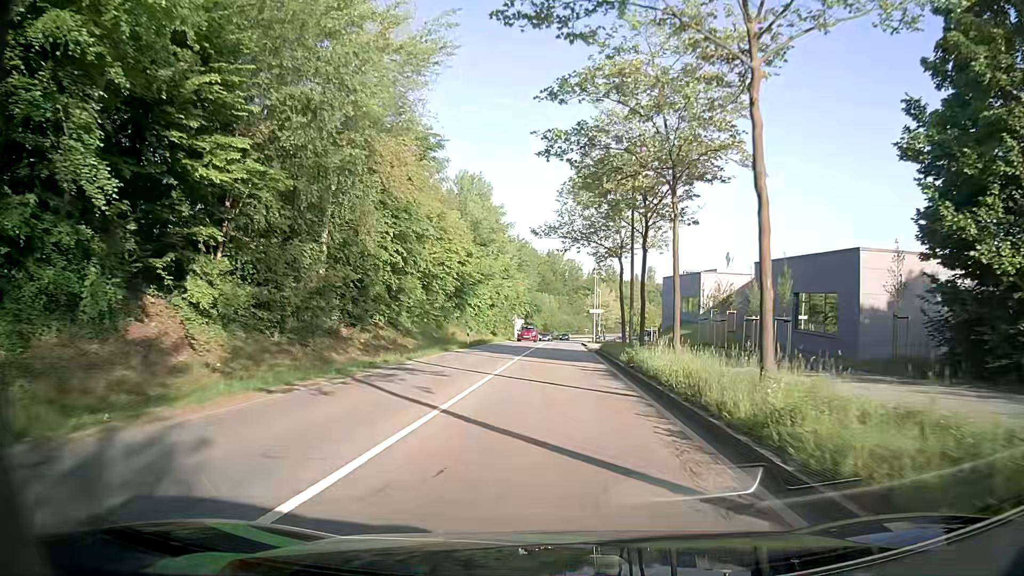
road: secondary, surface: asphalt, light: Day
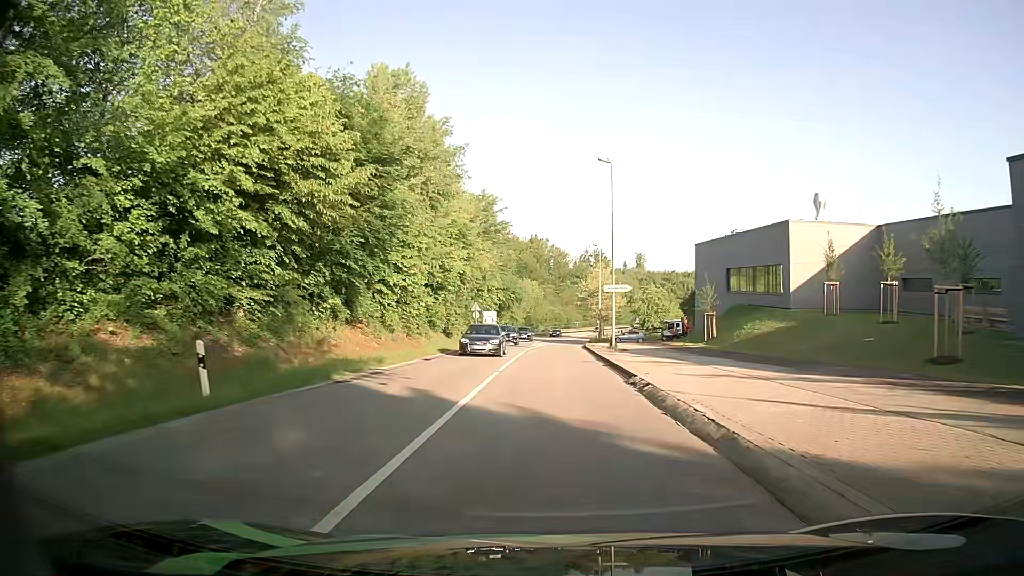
(+0.5, +32.7) m; +1°
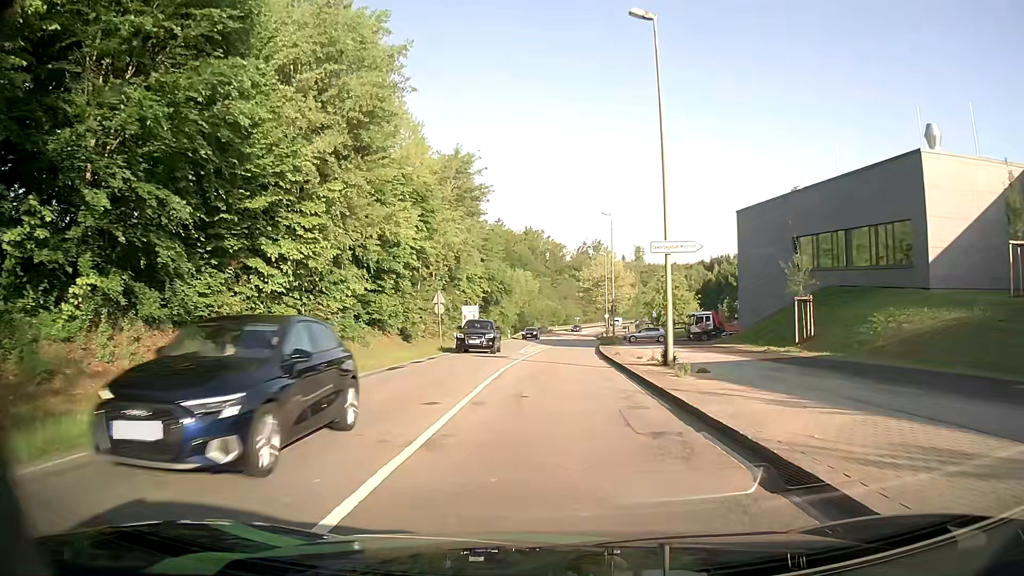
(+0.1, +17.5) m; 0°
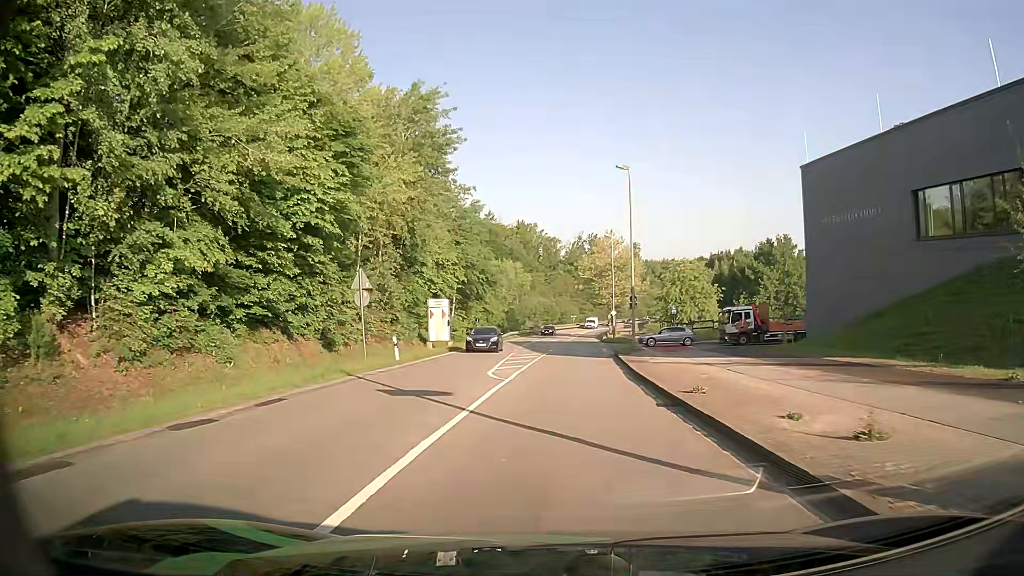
(0.0, +15.5) m; 0°
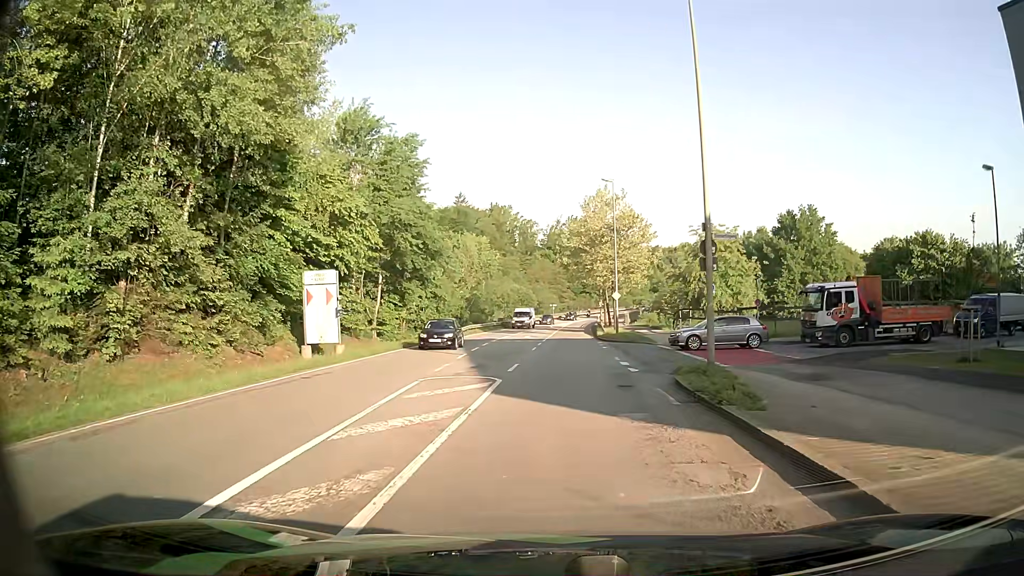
(+0.5, +21.8) m; +3°
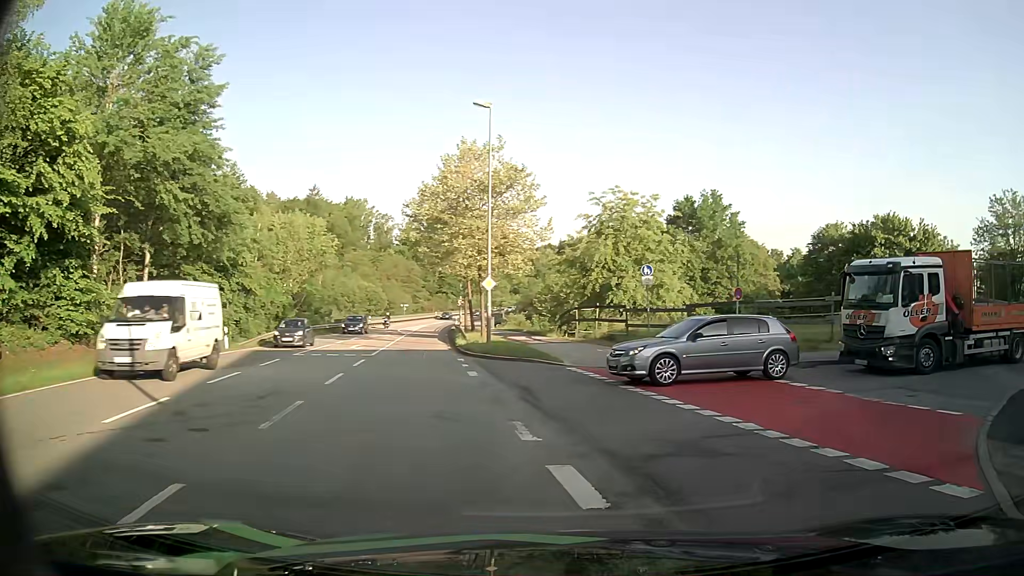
(+0.4, +15.6) m; +11°
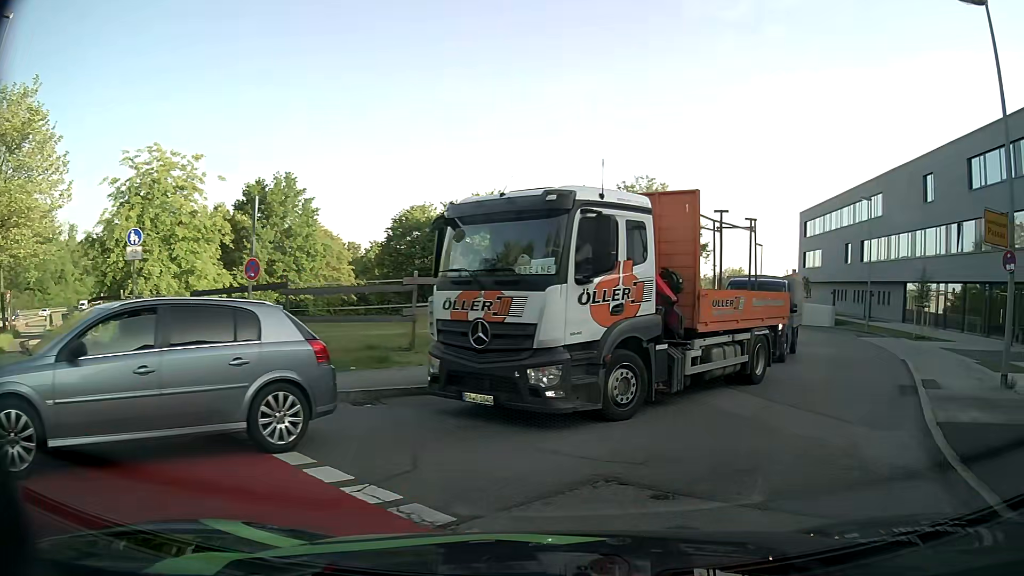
(+2.6, +8.6) m; +36°
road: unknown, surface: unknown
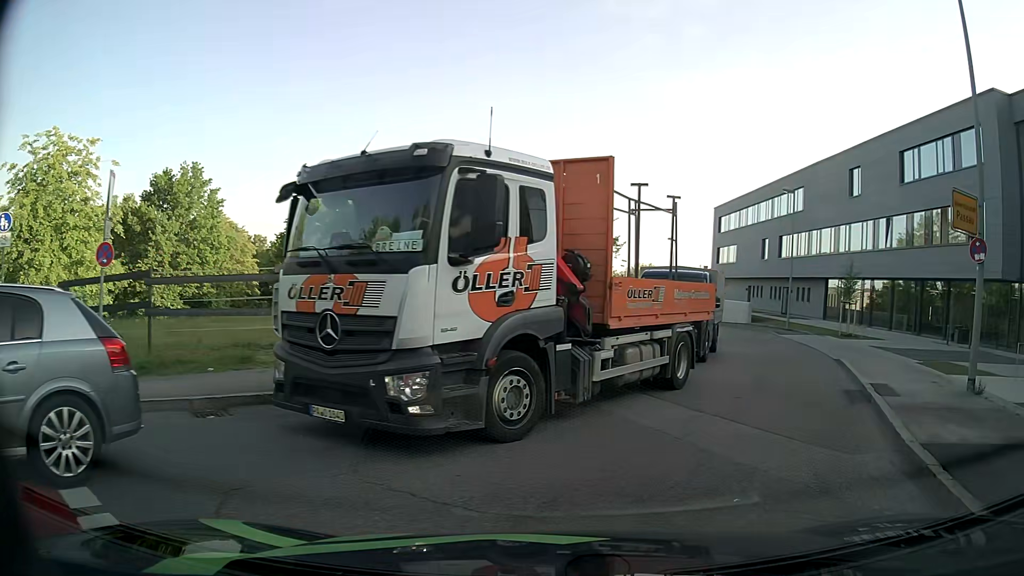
(+0.1, +1.9) m; +8°
